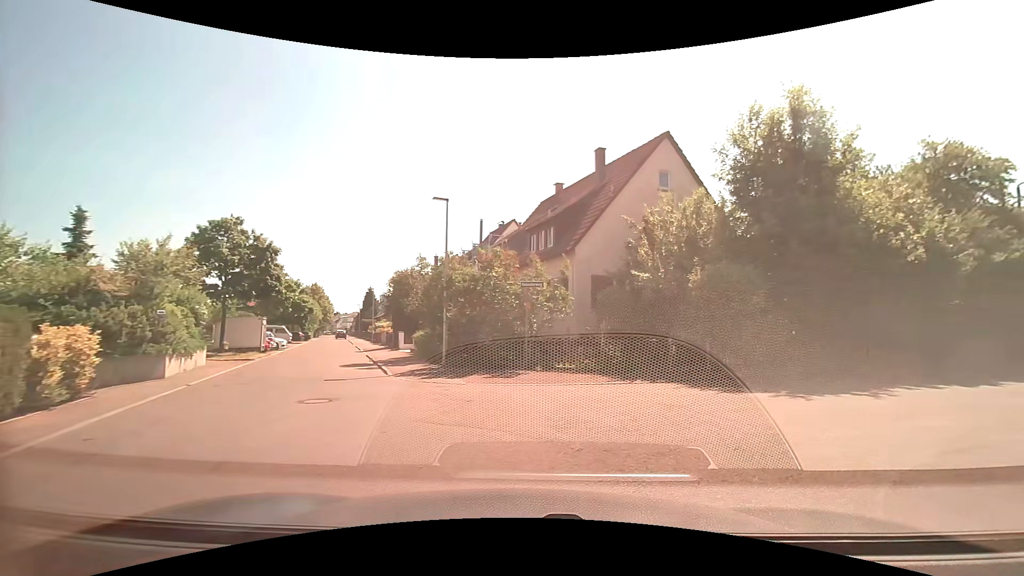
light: Day
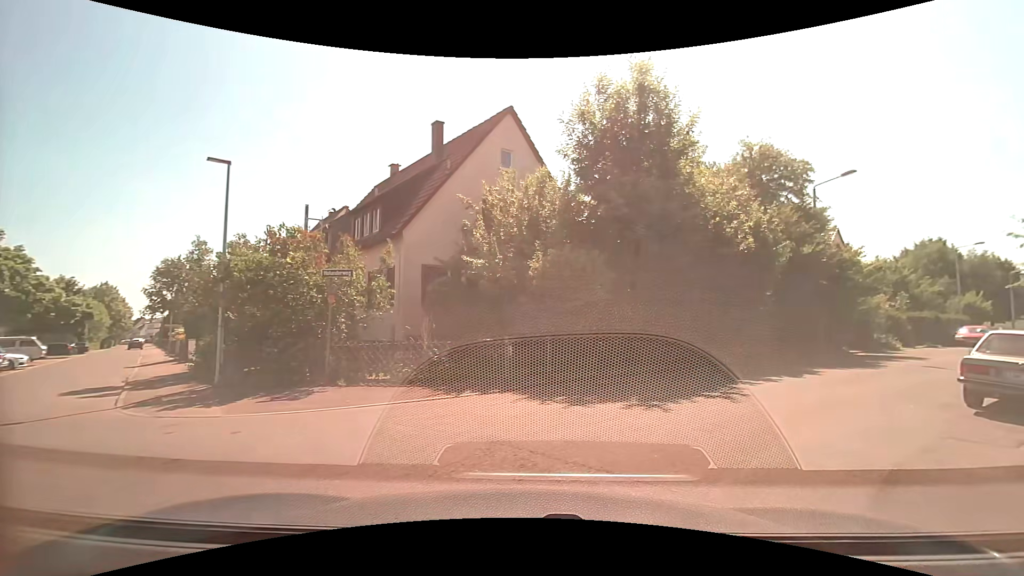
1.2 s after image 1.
(+0.5, +3.1) m; +18°
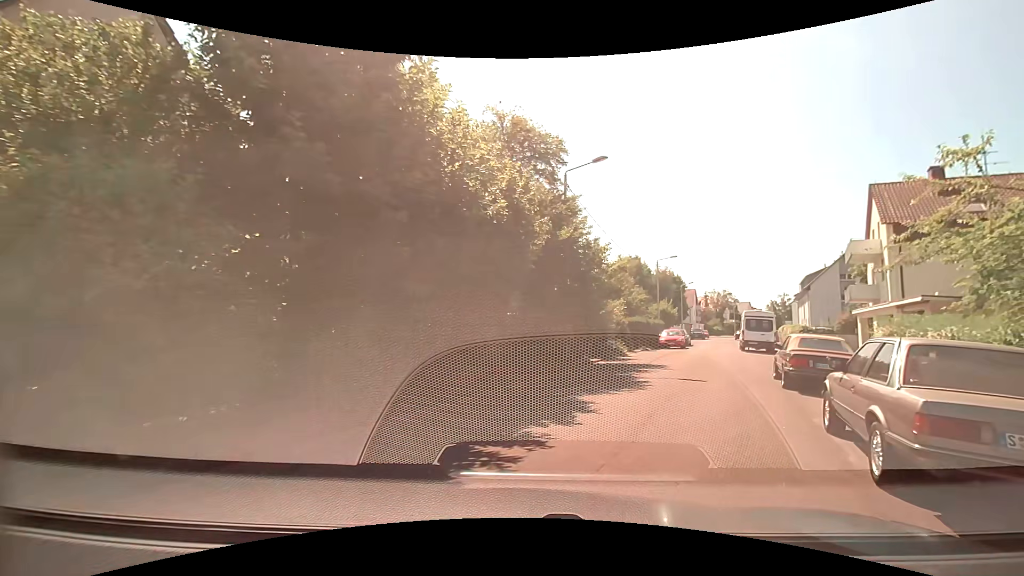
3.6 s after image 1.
(+1.8, +6.9) m; +27°
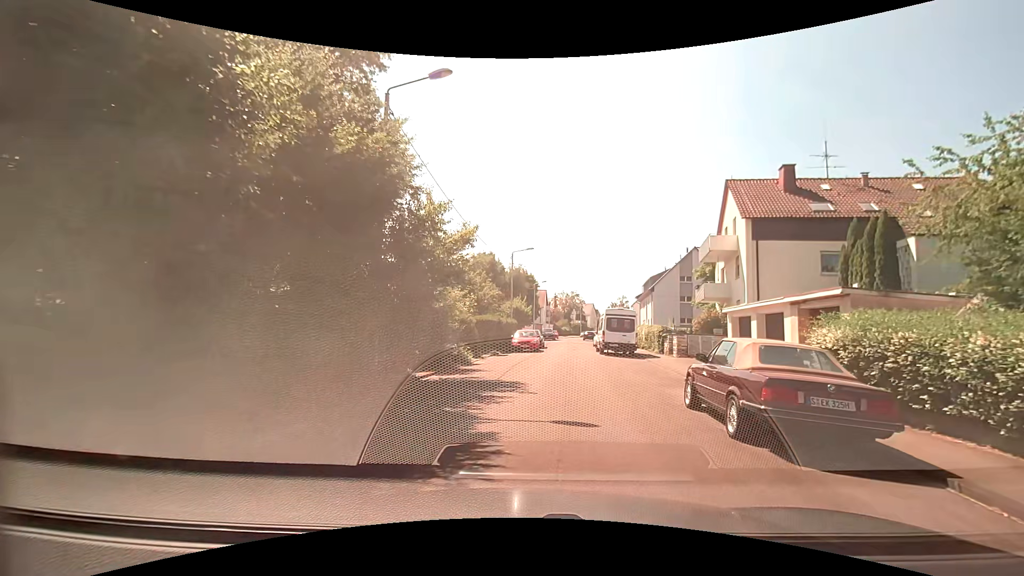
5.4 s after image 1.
(+1.0, +6.9) m; +19°
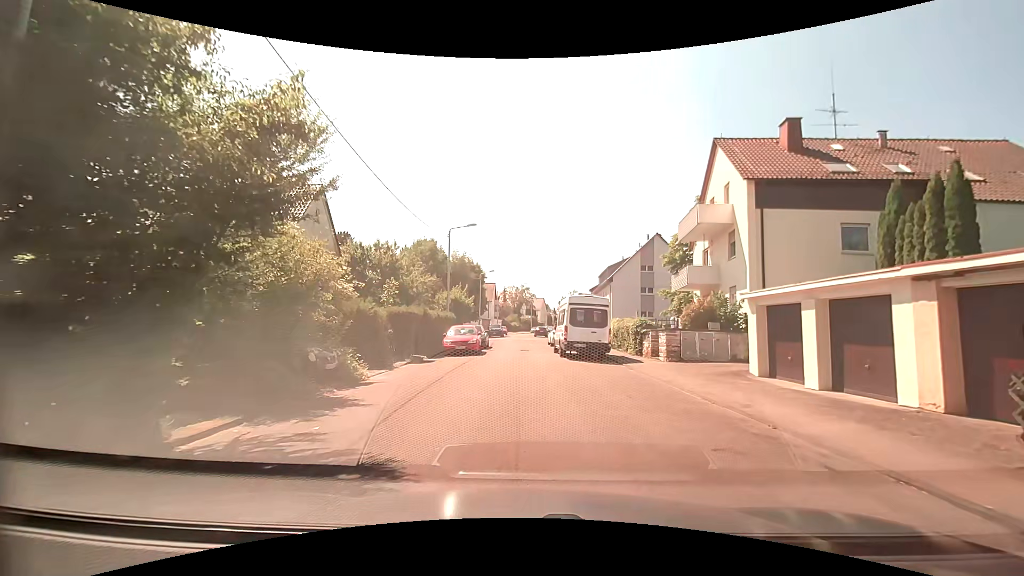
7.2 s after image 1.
(+0.1, +7.9) m; +3°
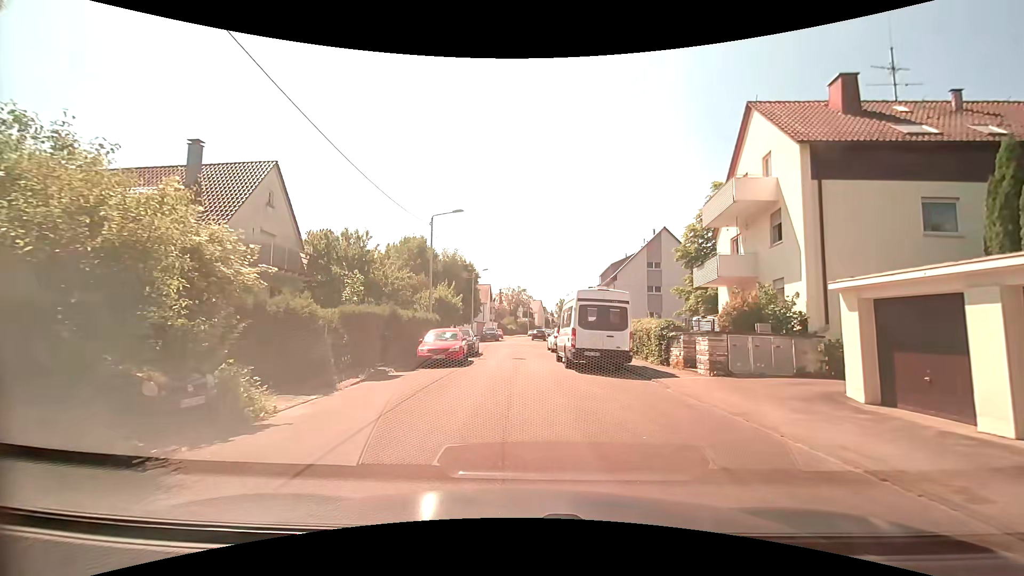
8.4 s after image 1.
(0.0, +4.9) m; 0°
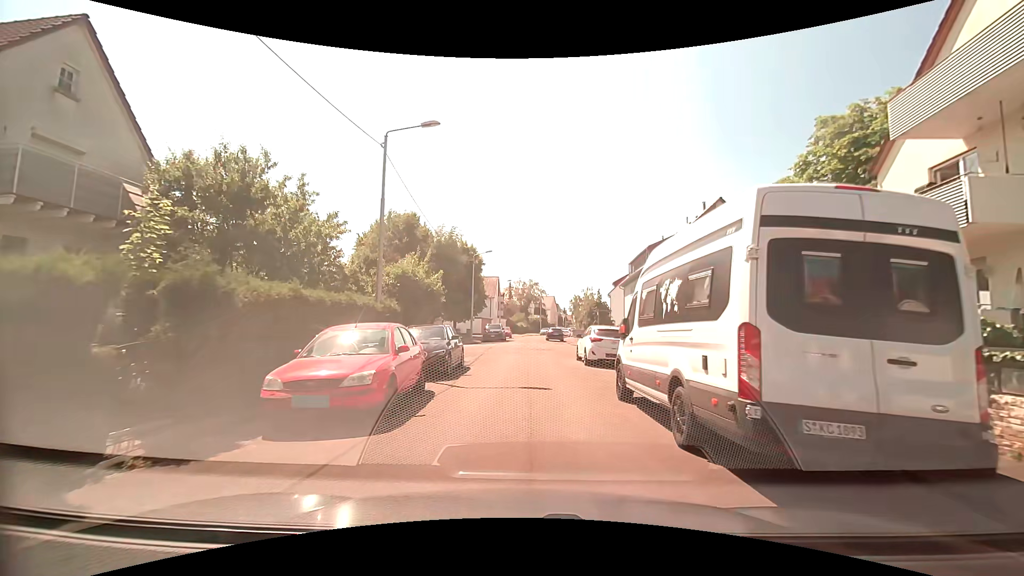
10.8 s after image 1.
(-0.2, +11.9) m; -1°
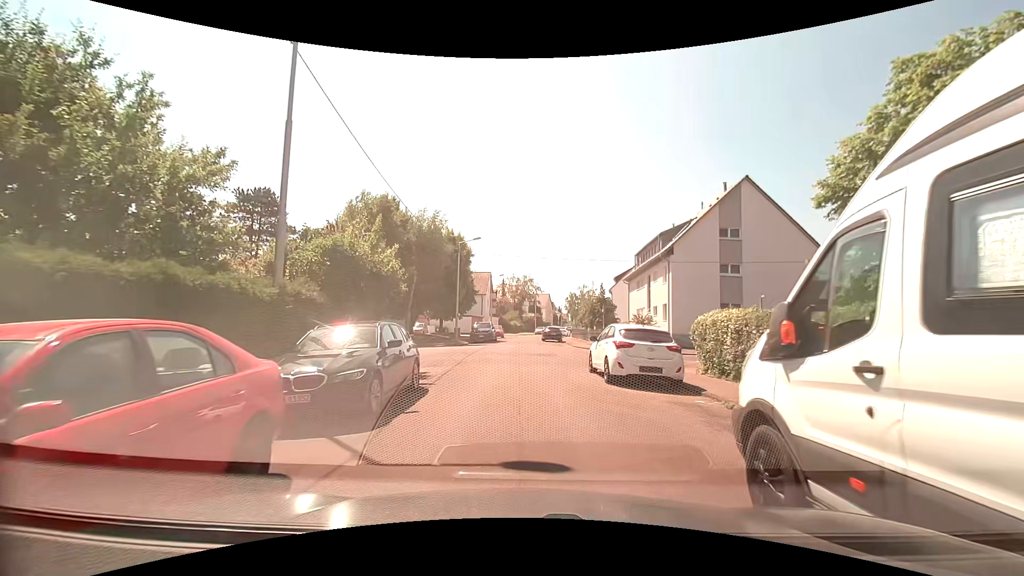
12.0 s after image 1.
(0.0, +6.0) m; +1°
(0, +10) (+1, +20) (+2, +30) (+1, +40) (0, +49) (0, +59) (+1, +69) (+3, +79) (+5, +89) (+8, +99) m
